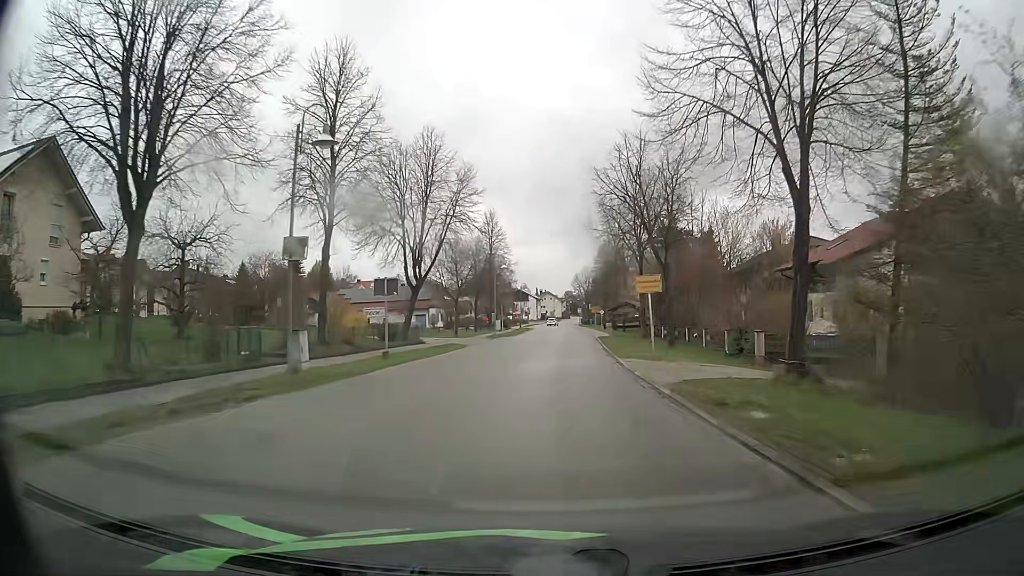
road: secondary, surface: asphalt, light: Day
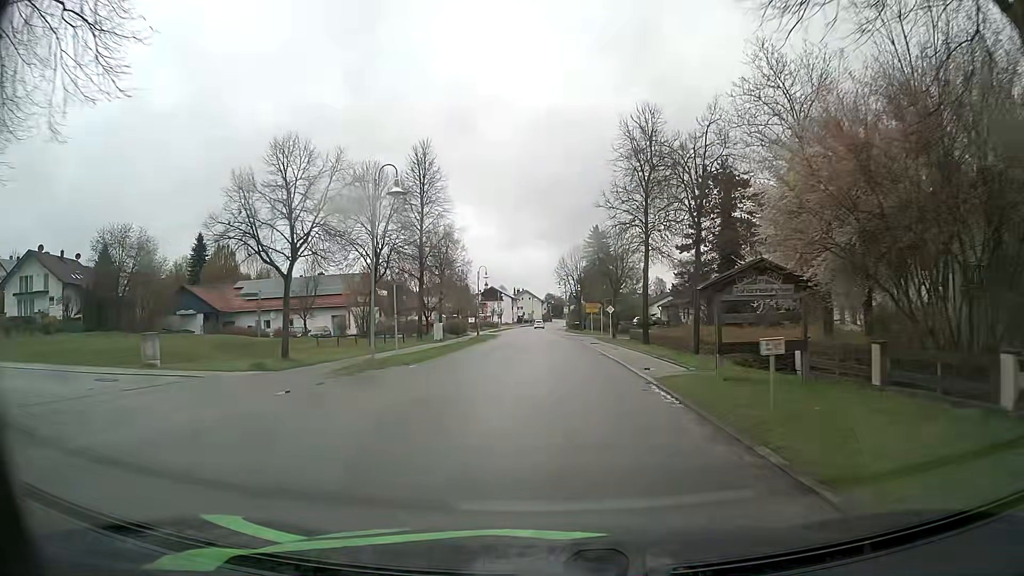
(+0.9, +35.4) m; +2°
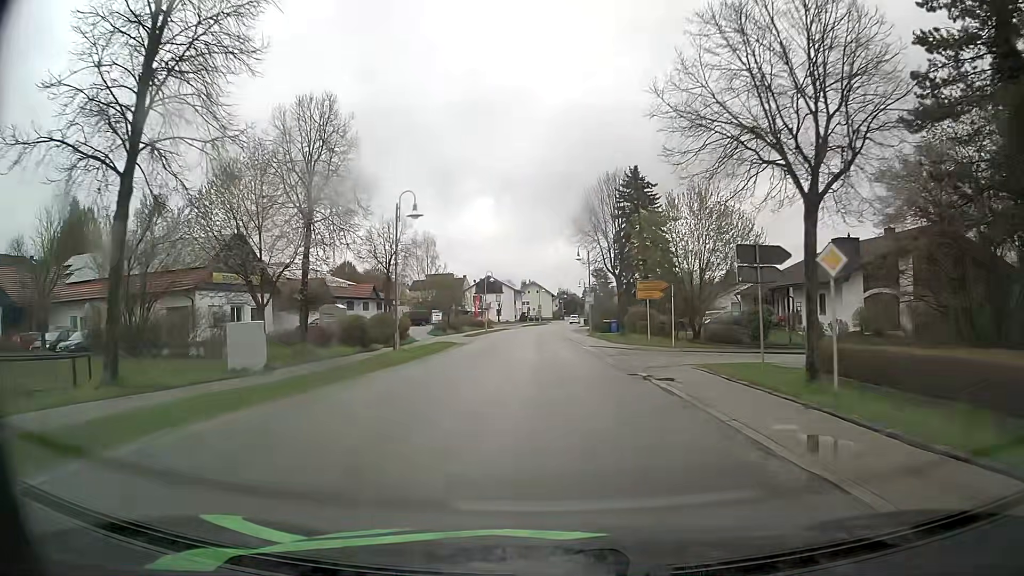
(+0.3, +37.8) m; 0°
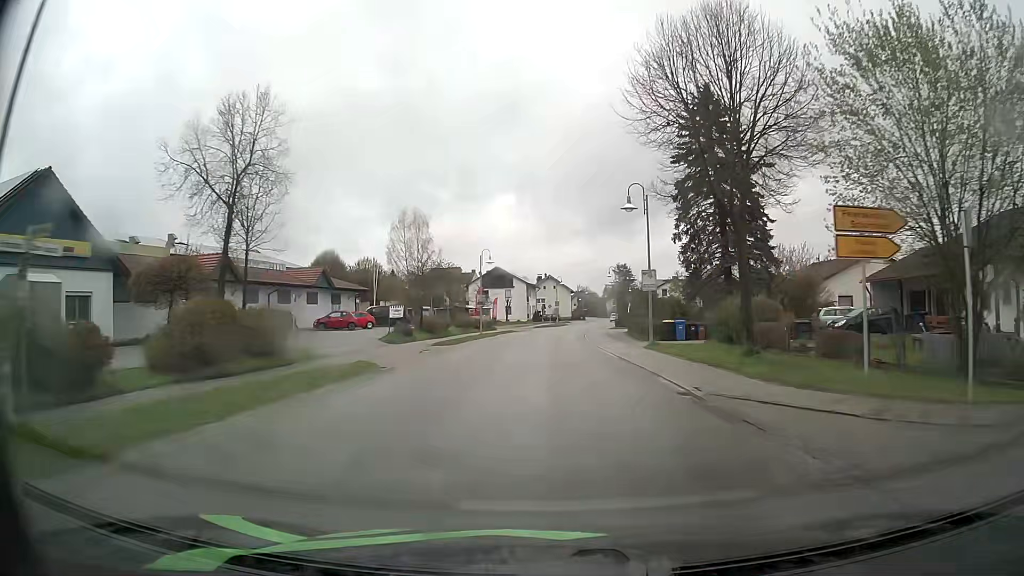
(-0.5, +23.3) m; -1°
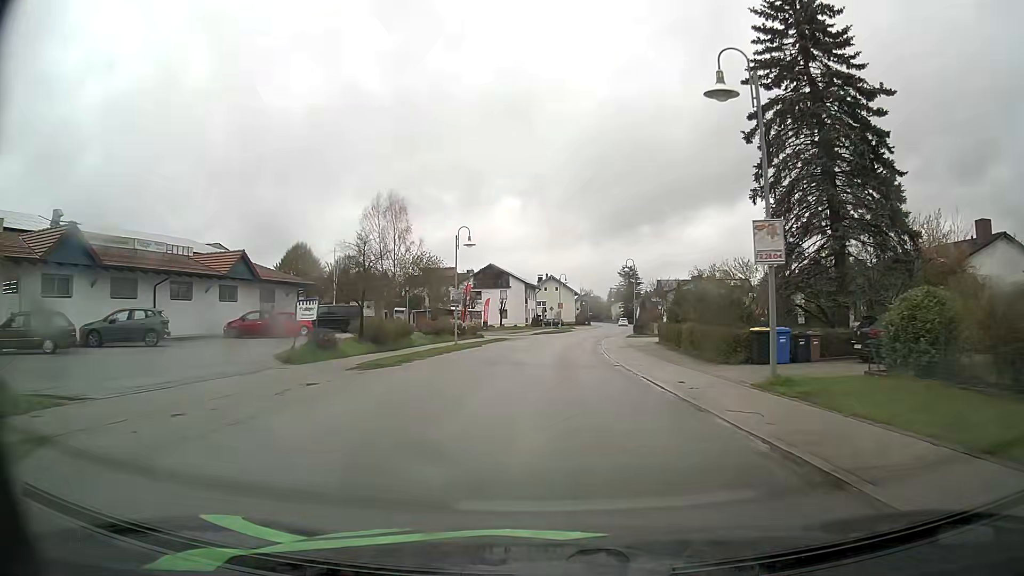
(-0.2, +15.7) m; -1°
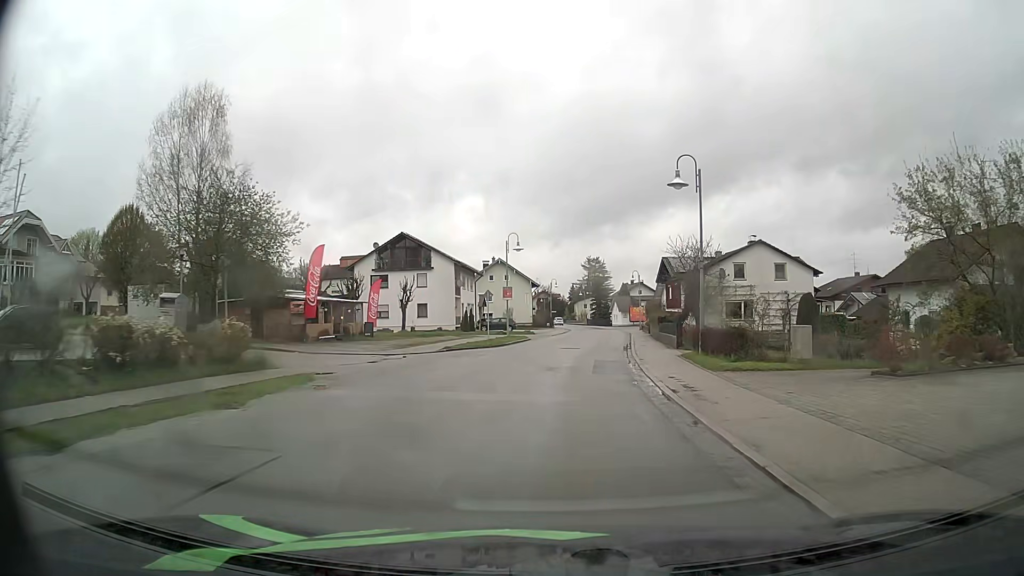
(+1.3, +39.4) m; +4°
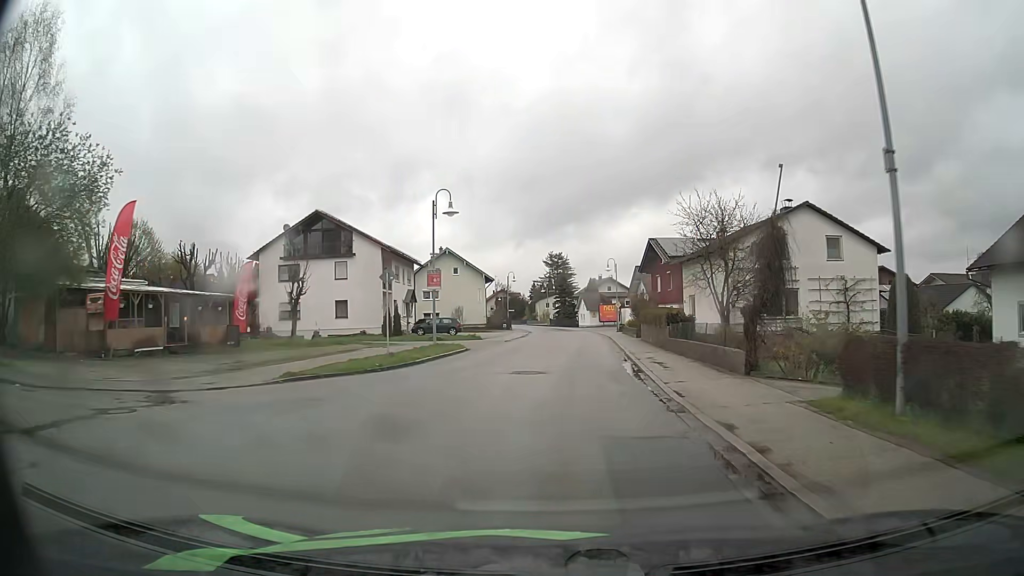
(+0.5, +15.6) m; +3°
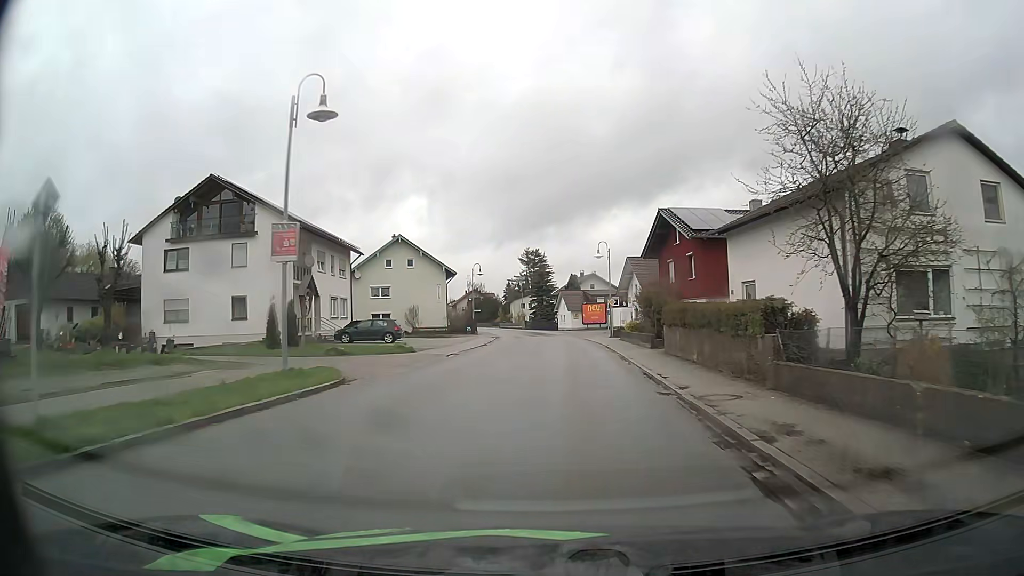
(+0.3, +15.1) m; +2°
(0, +10) (0, +20) (0, +30) (+1, +40) (+1, +50) (0, +60) (-1, +70) (-3, +80) (-5, +90) (-7, +99) m
